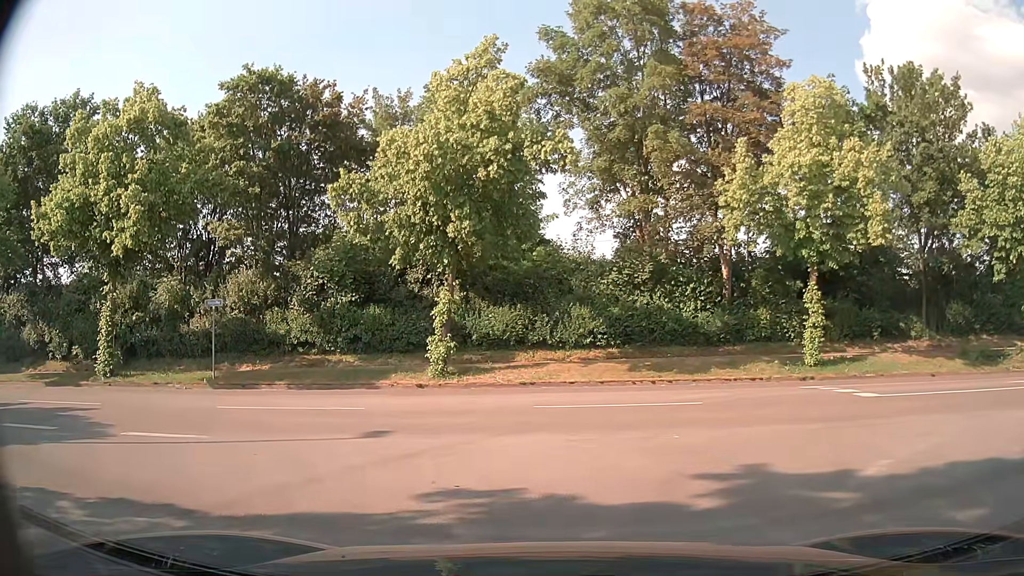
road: service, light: Day
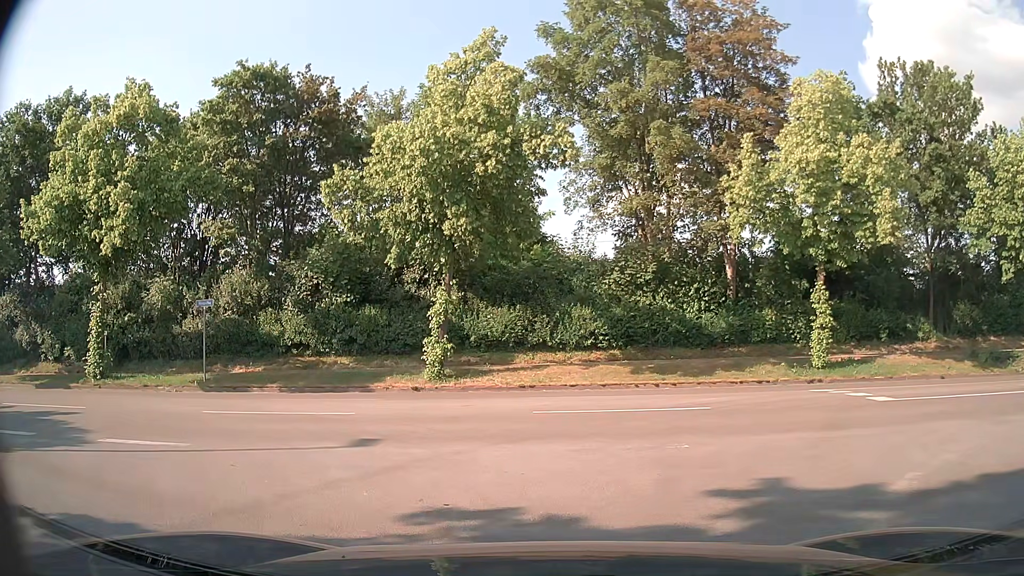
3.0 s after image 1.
(0.0, +0.7) m; 0°
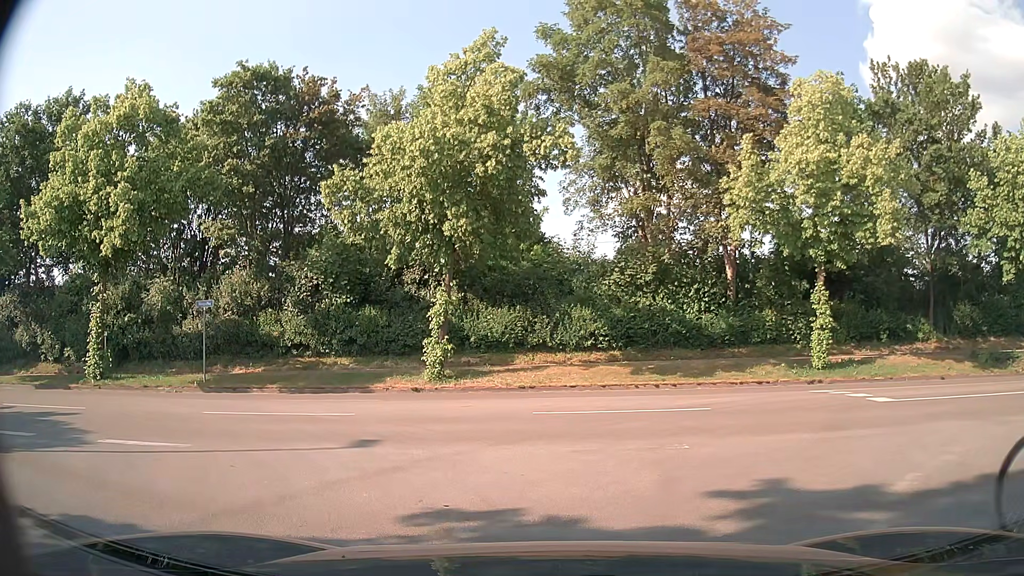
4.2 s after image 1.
(0.0, 0.0) m; 0°
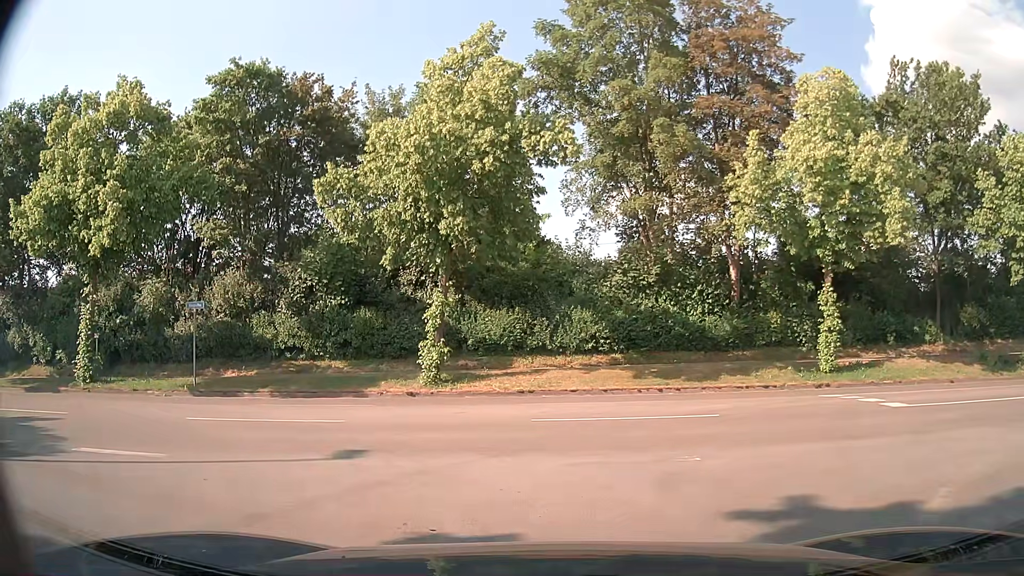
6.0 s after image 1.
(0.0, +0.6) m; 0°
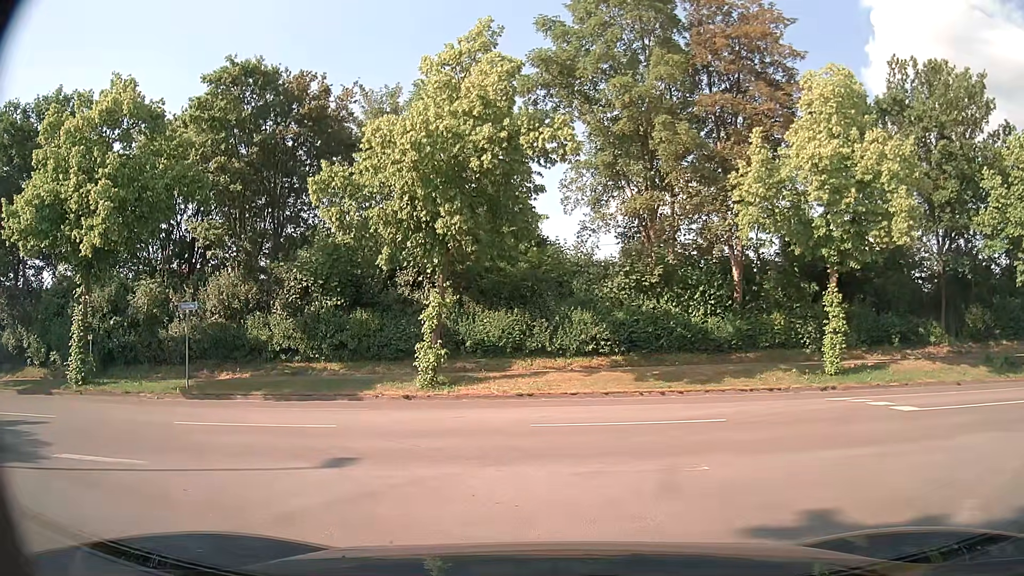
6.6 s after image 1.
(0.0, +0.4) m; 0°
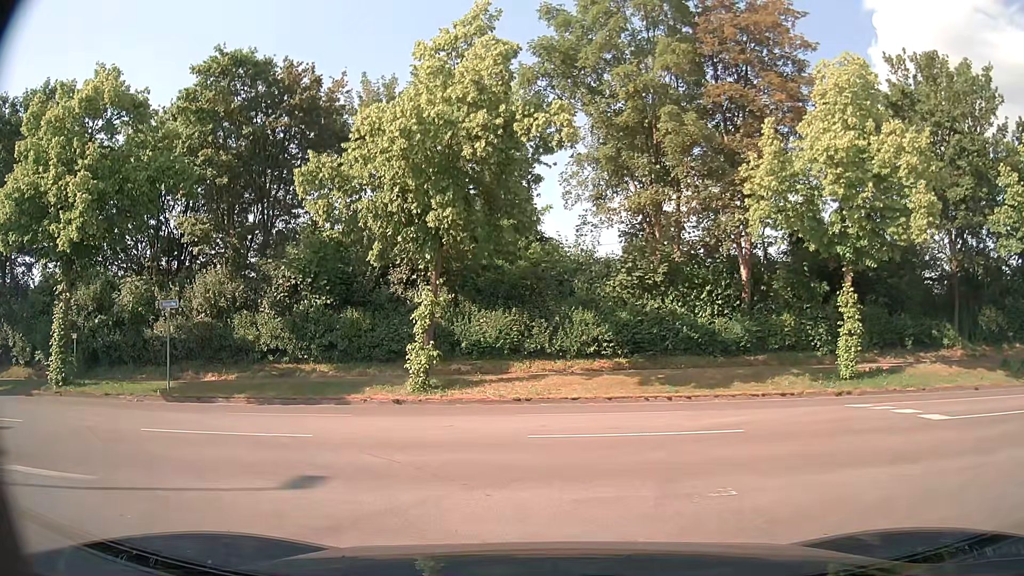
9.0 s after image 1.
(0.0, +1.1) m; 0°
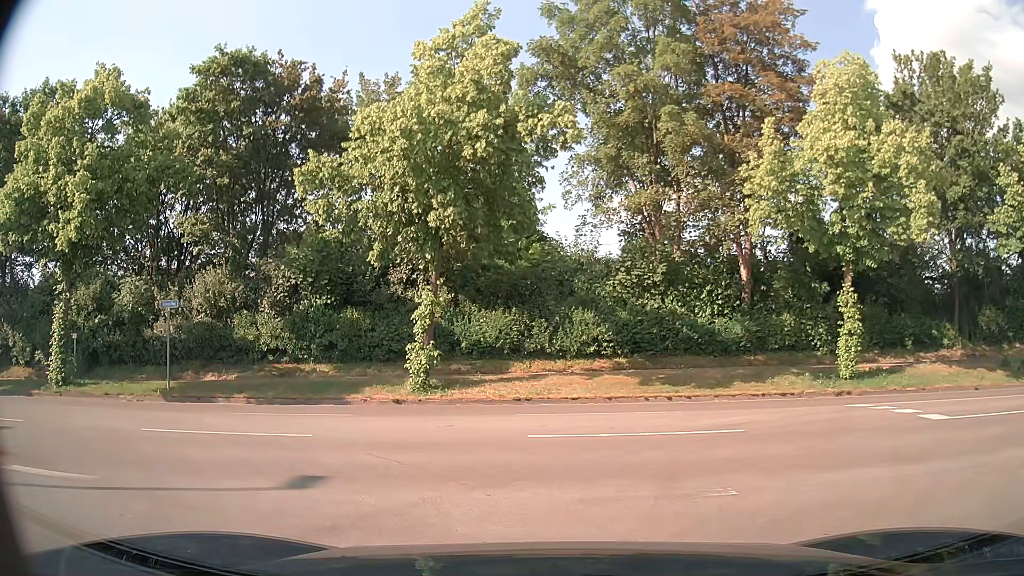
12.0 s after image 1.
(0.0, 0.0) m; 0°
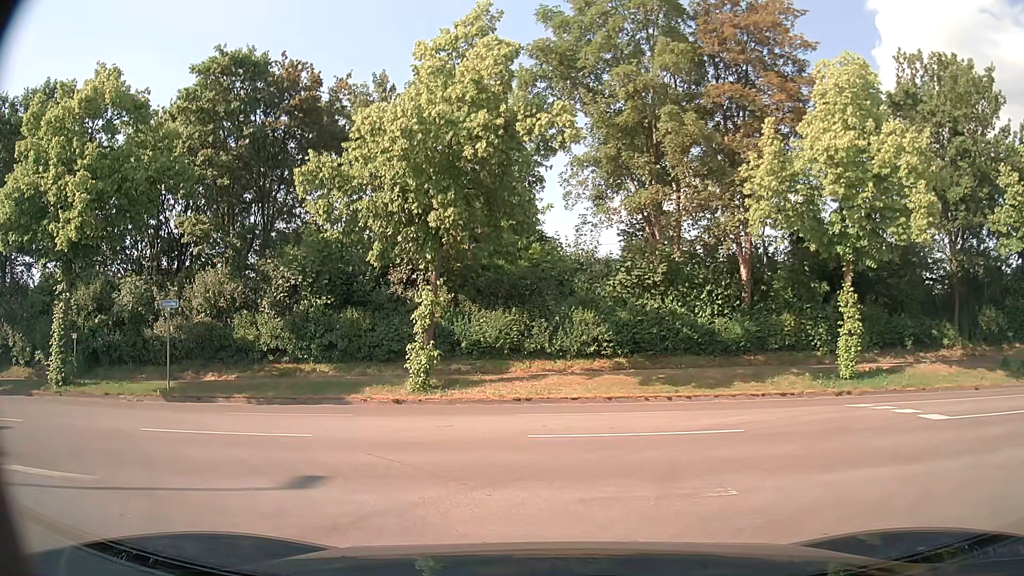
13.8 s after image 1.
(0.0, 0.0) m; 0°
